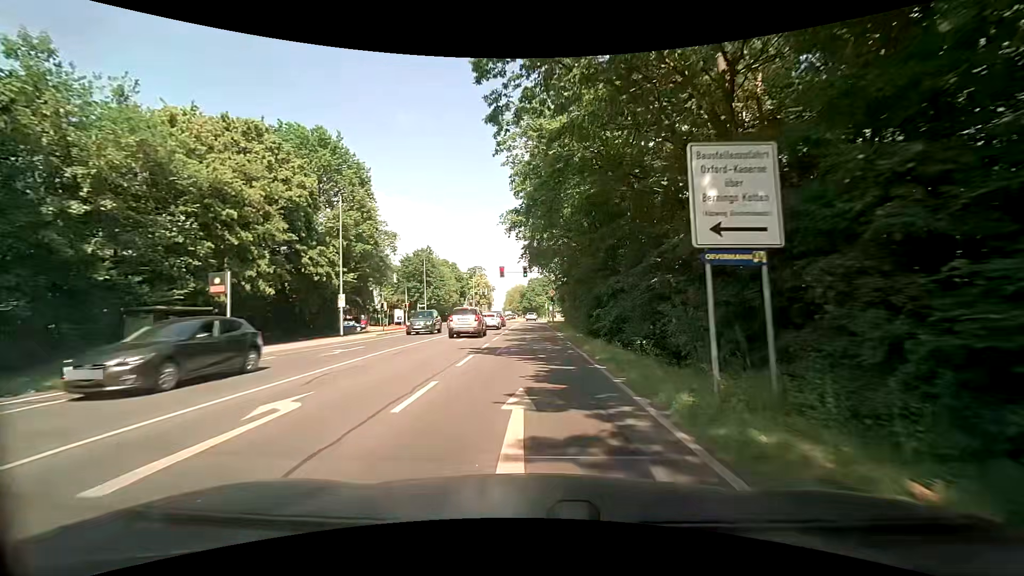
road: secondary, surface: asphalt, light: Day
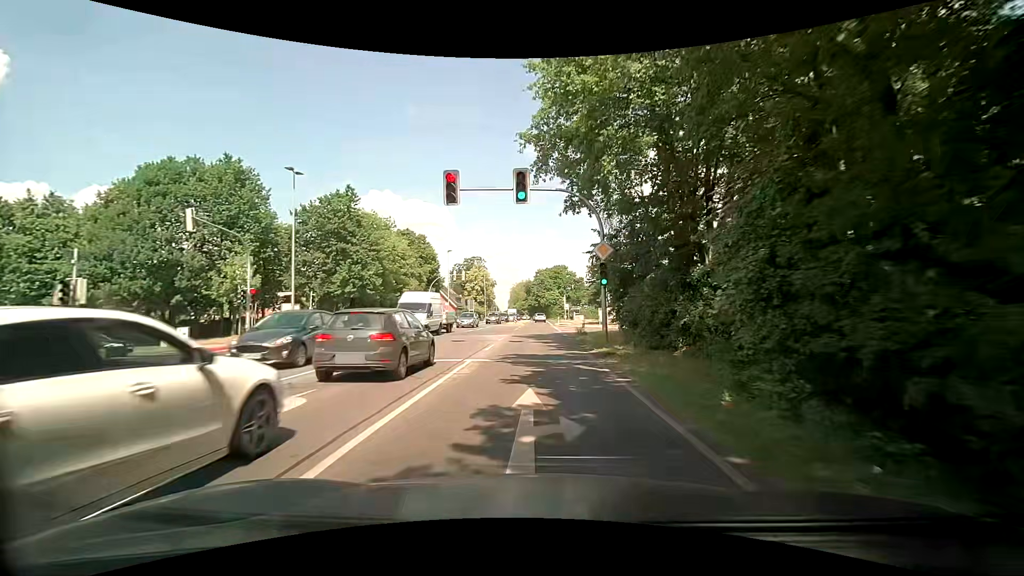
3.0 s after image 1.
(-0.2, +40.3) m; -1°
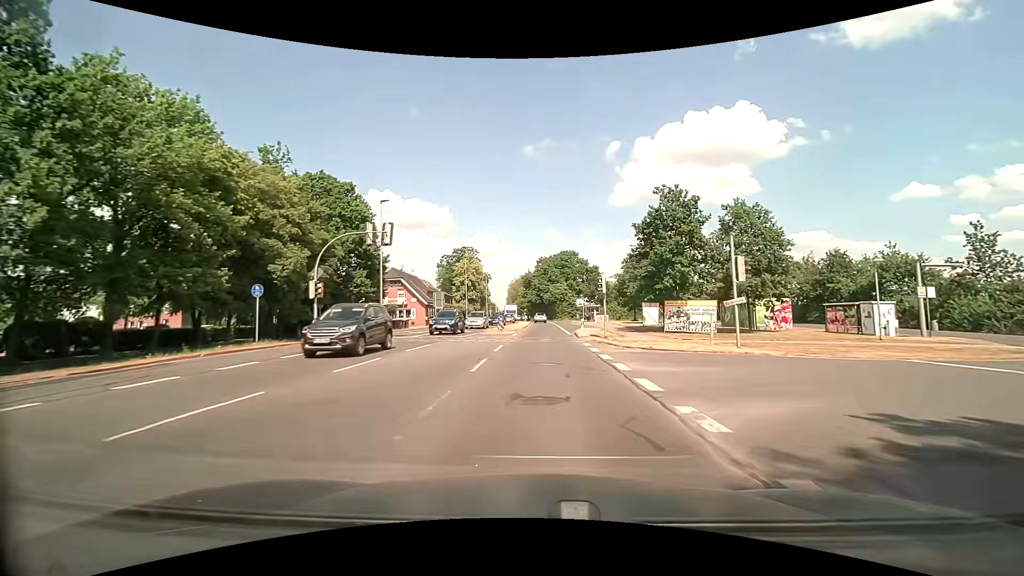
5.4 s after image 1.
(-0.1, +30.9) m; 0°
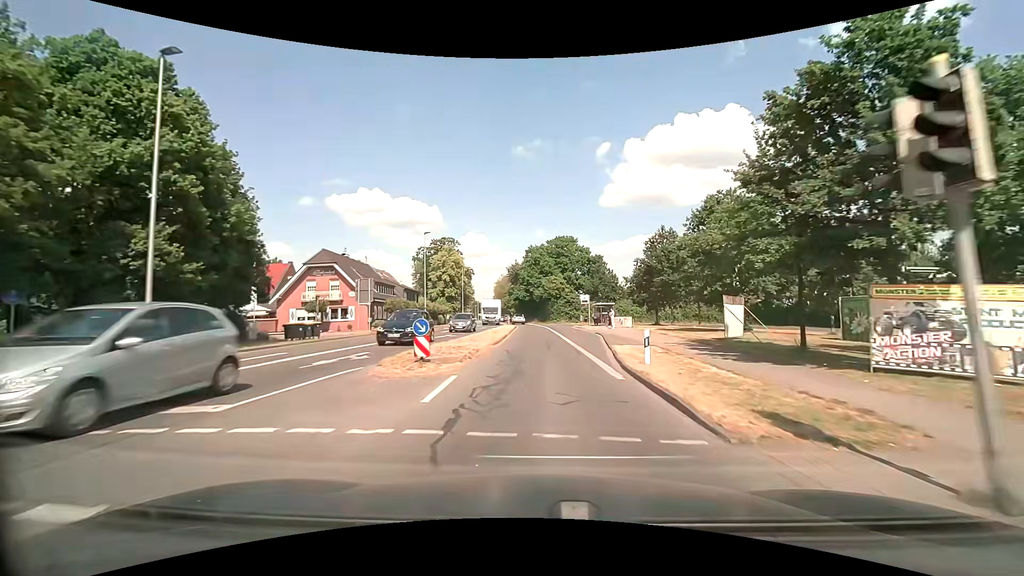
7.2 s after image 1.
(+0.2, +22.4) m; +1°
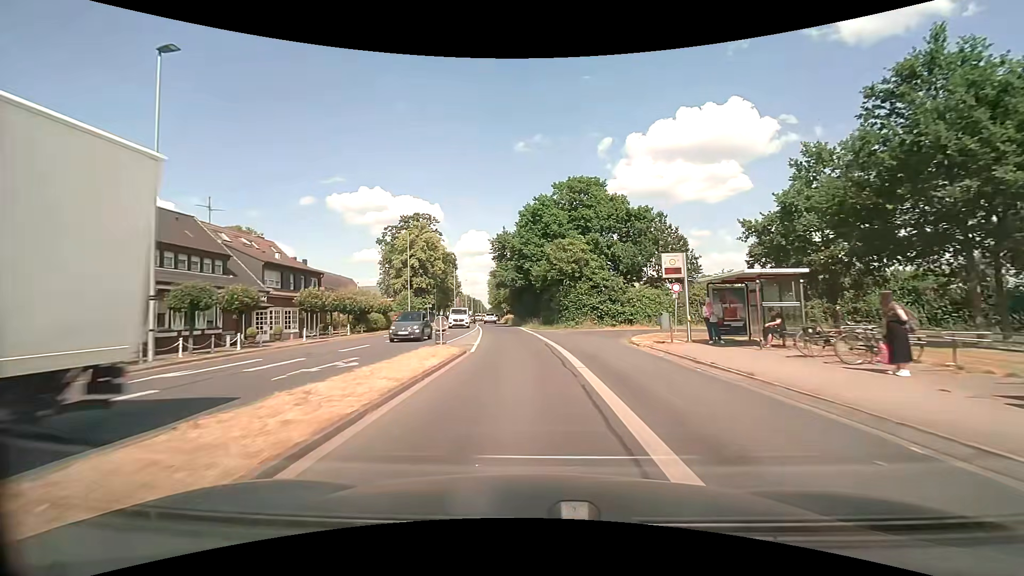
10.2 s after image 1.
(+0.5, +38.0) m; 0°
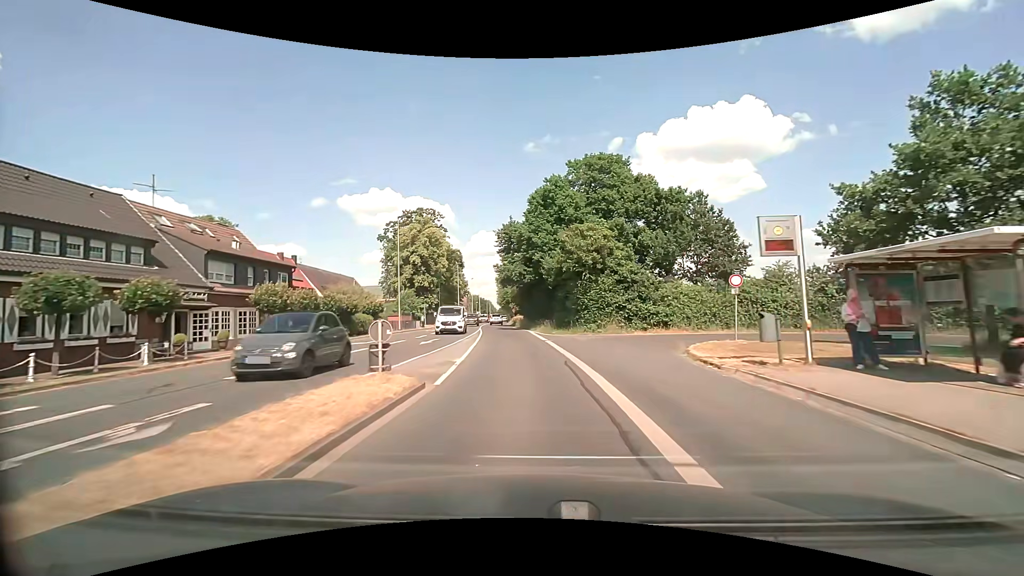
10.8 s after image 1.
(-0.1, +7.7) m; -2°
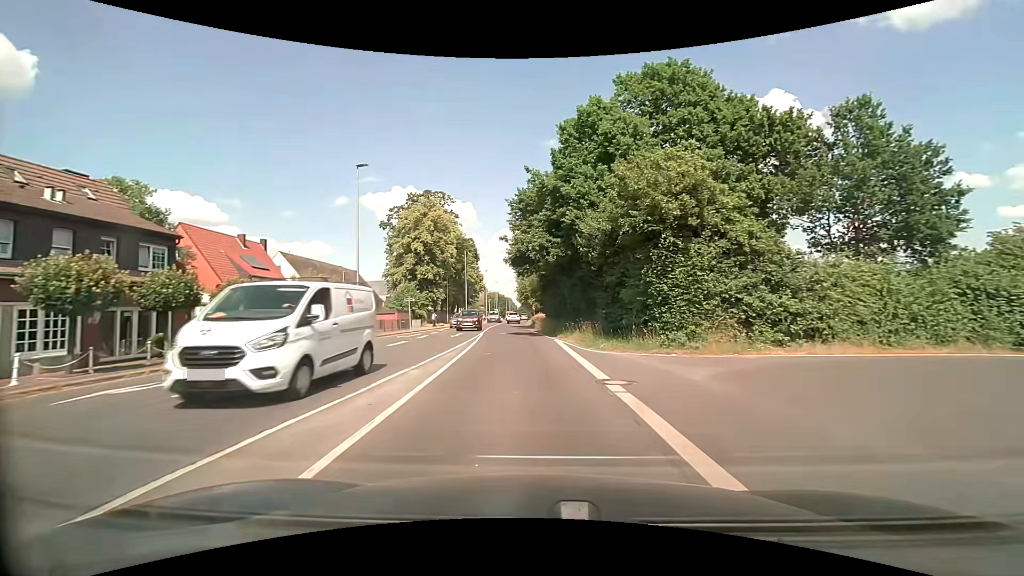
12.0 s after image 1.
(-0.3, +15.4) m; -2°
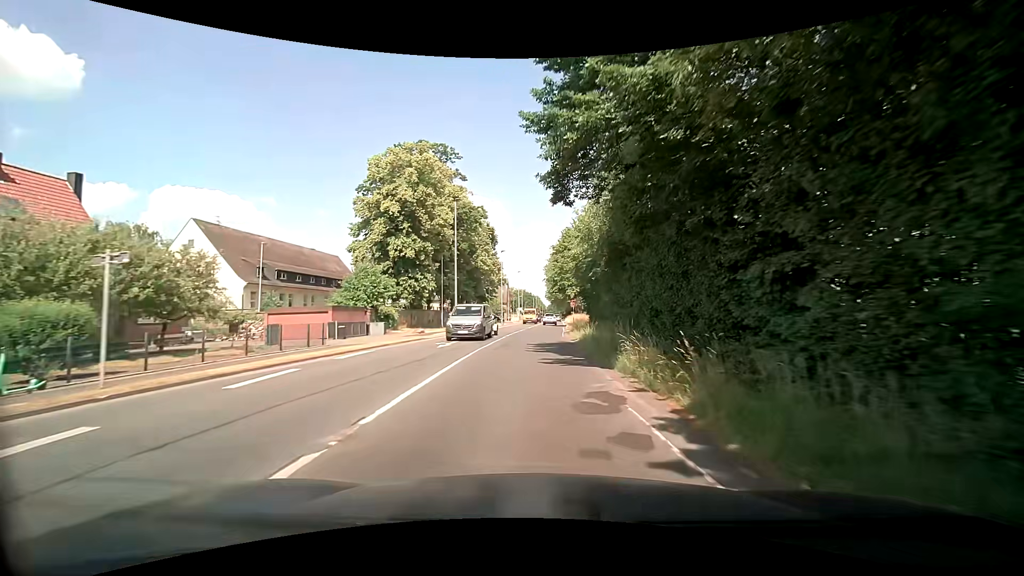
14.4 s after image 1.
(-1.3, +30.5) m; -4°
(0, +10) (0, +20) (+1, +30) (+1, +40) (+2, +50) (+3, +60) (+3, +70) (+4, +80) (+5, +90) (+5, +100) m
